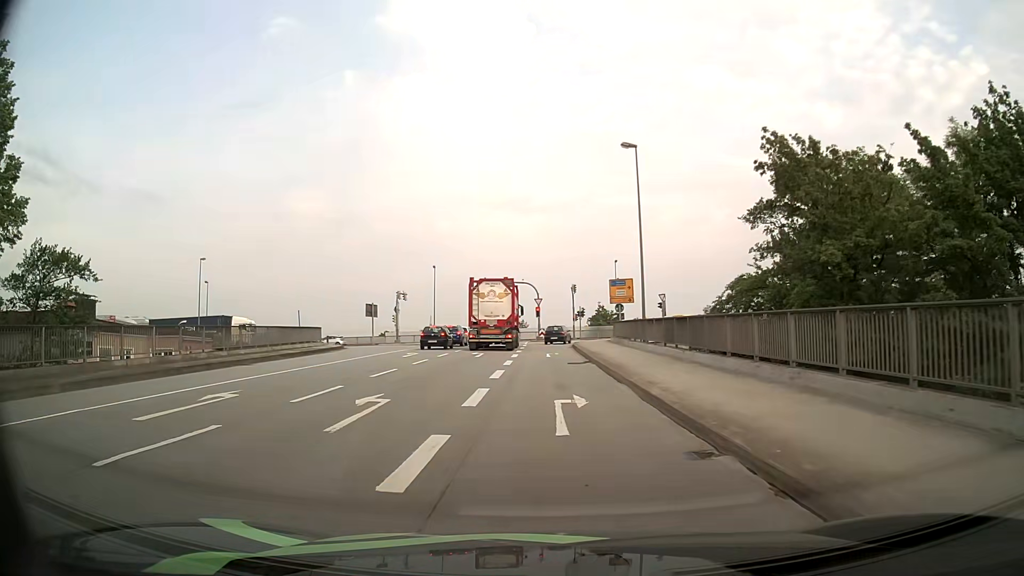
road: primary_link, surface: asphalt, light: Day
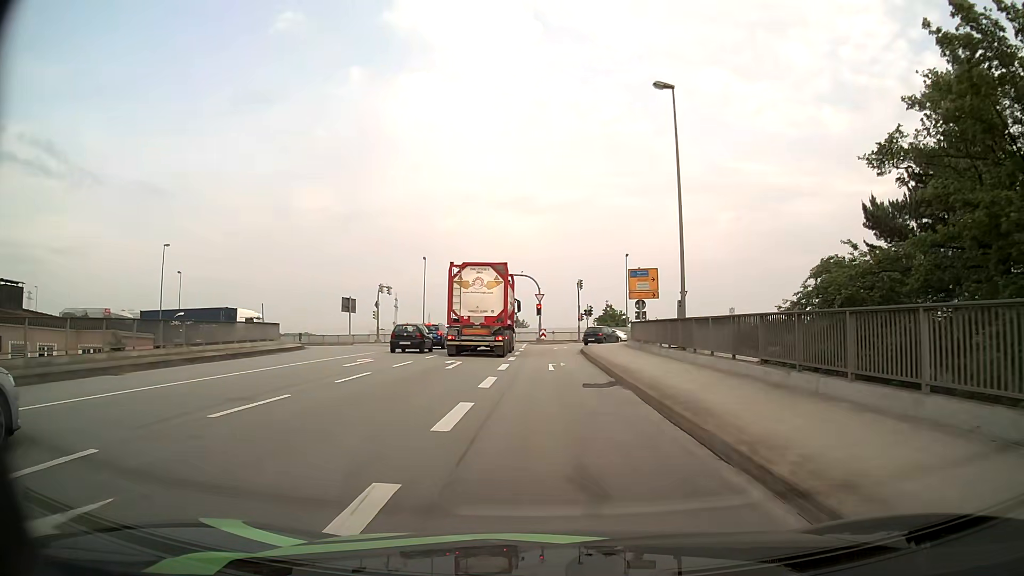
(-0.2, +9.1) m; 0°
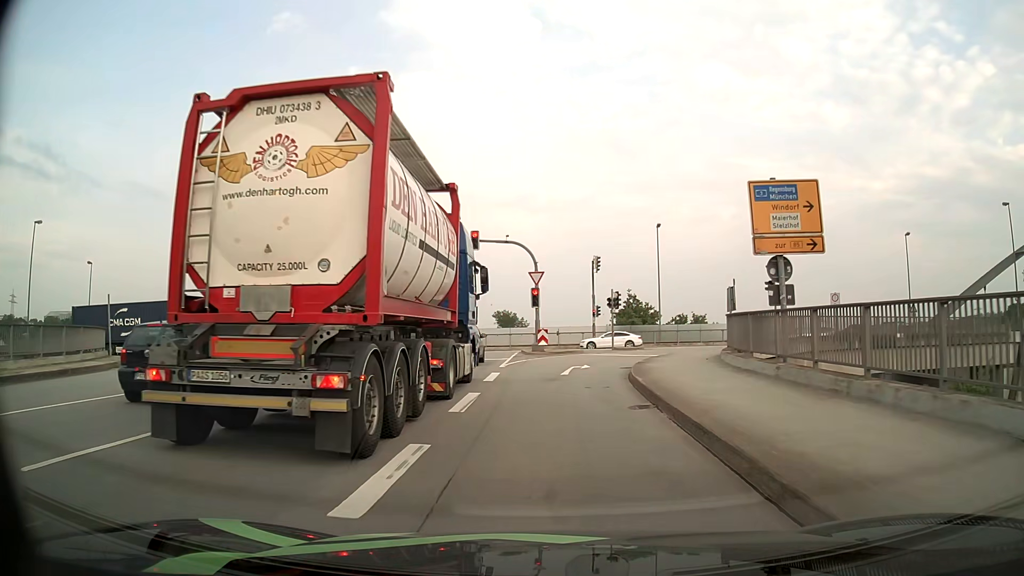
(-0.1, +22.0) m; 0°
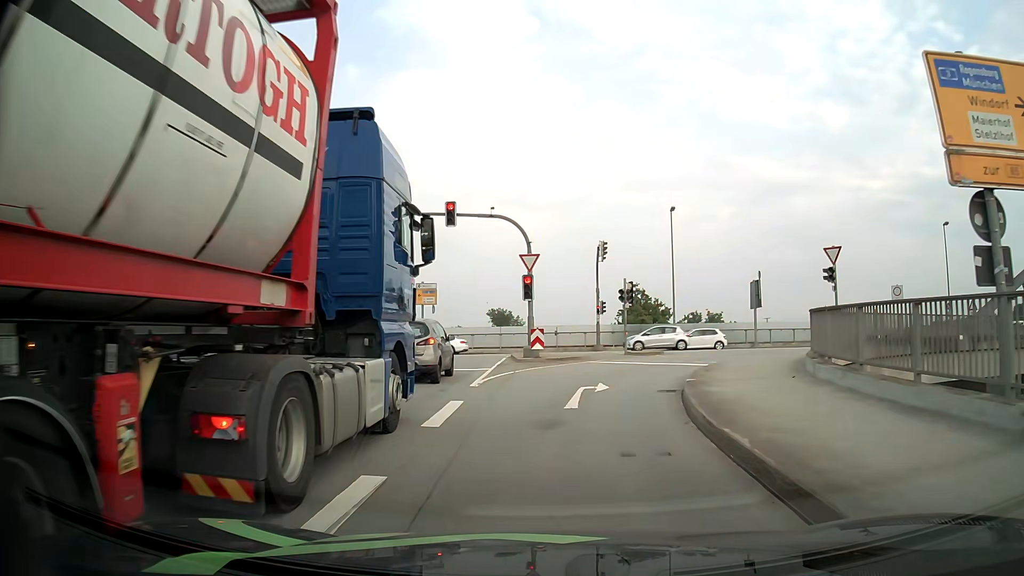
(0.0, +7.7) m; 0°
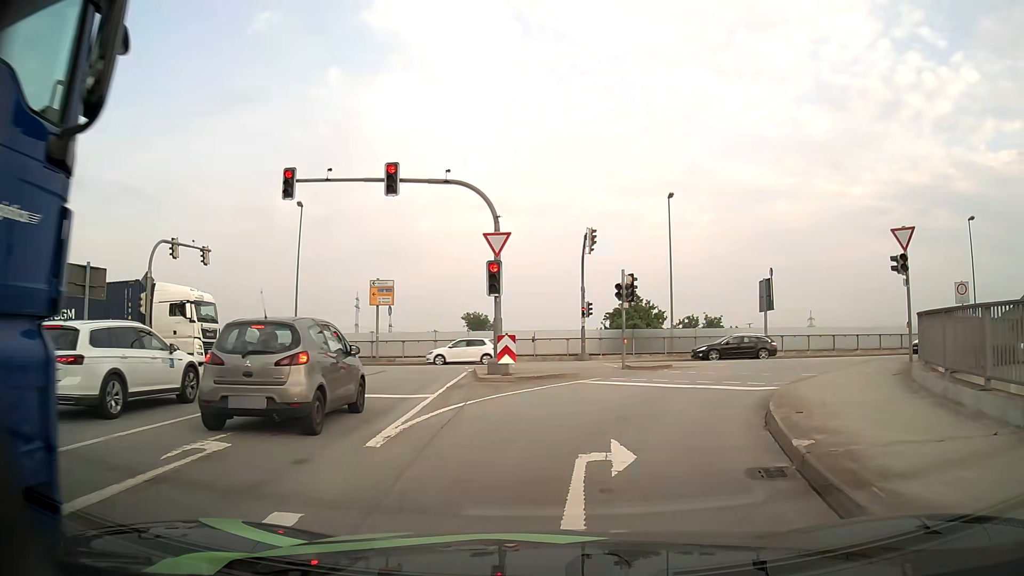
(0.0, +7.2) m; 0°
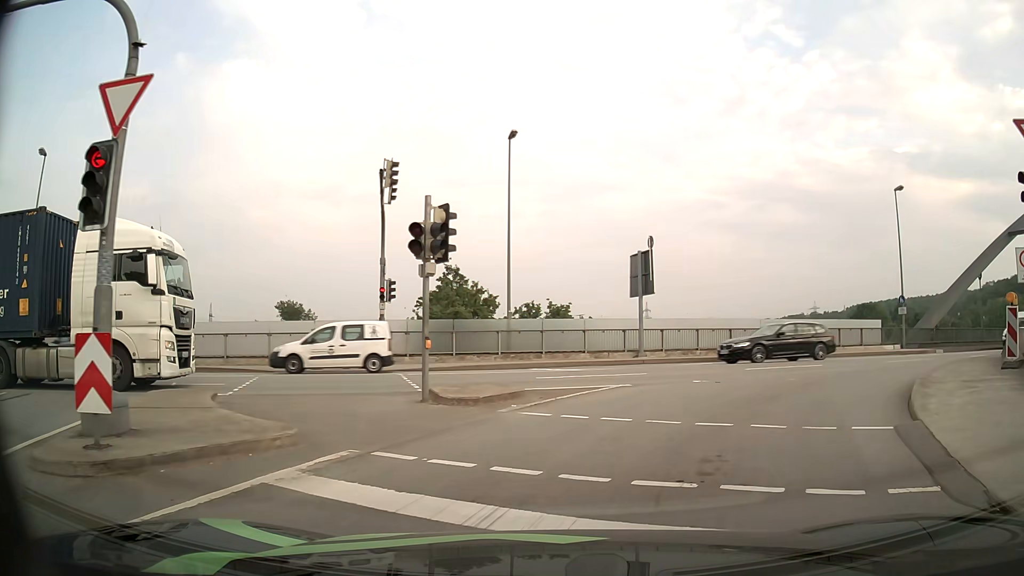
(+1.4, +11.9) m; +16°
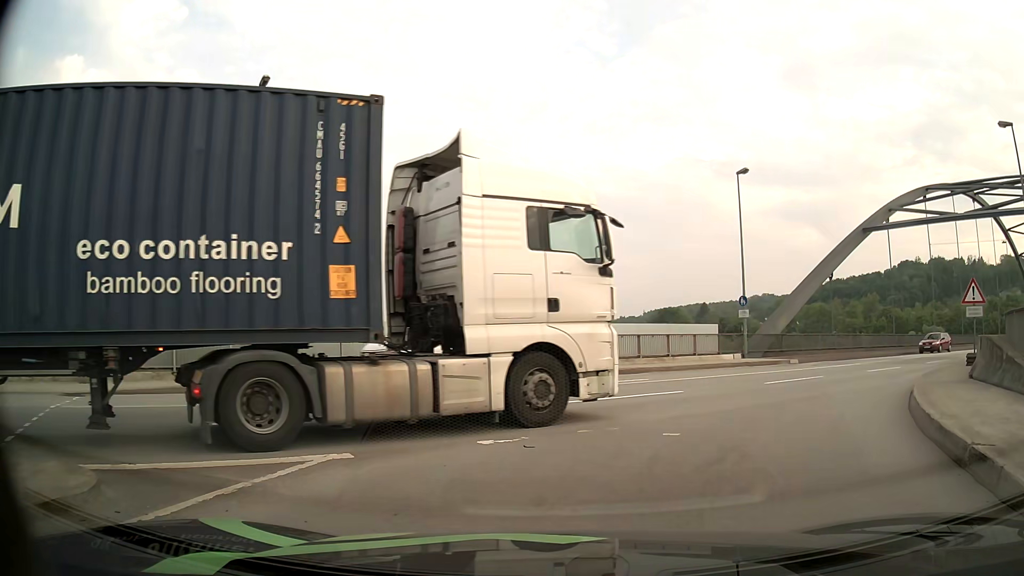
(+1.0, +7.2) m; +16°
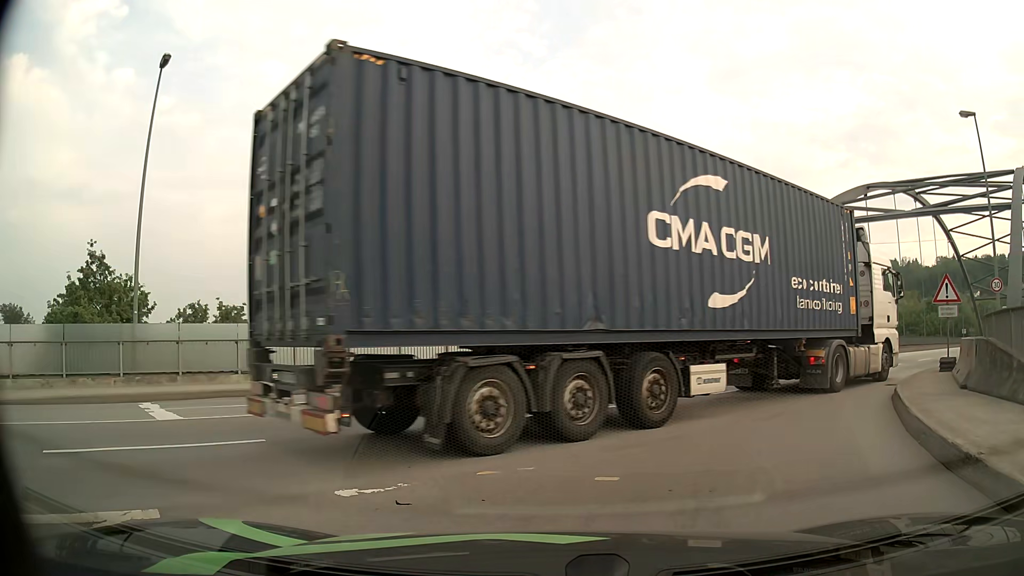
(+0.1, +2.2) m; +3°
(+2, +10) (+8, +17) (+16, +24) (+24, +31) (+31, +37) (+38, +44) (+45, +51) (+53, +58) (+60, +65) (+68, +71) m
